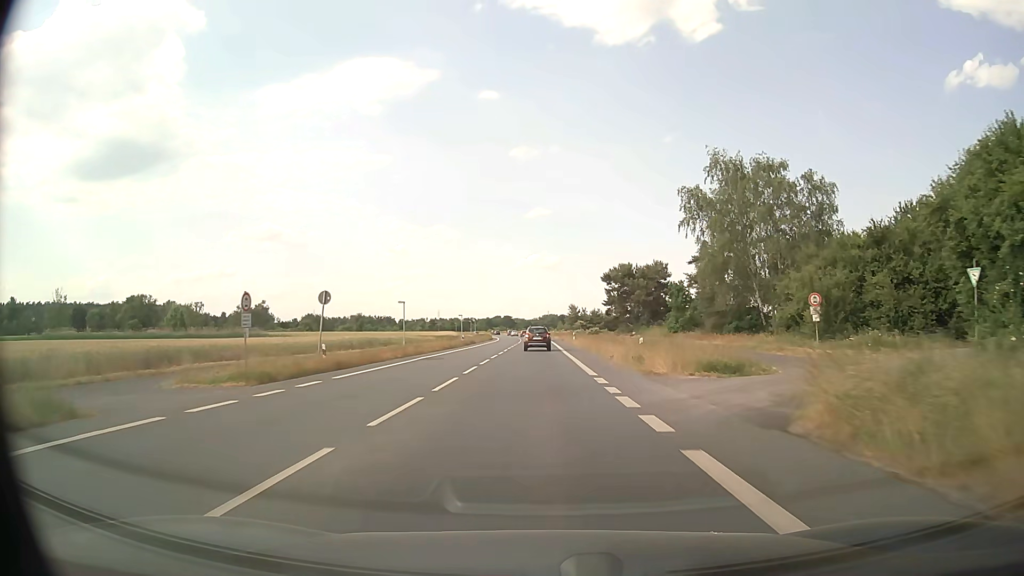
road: primary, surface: asphalt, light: Day
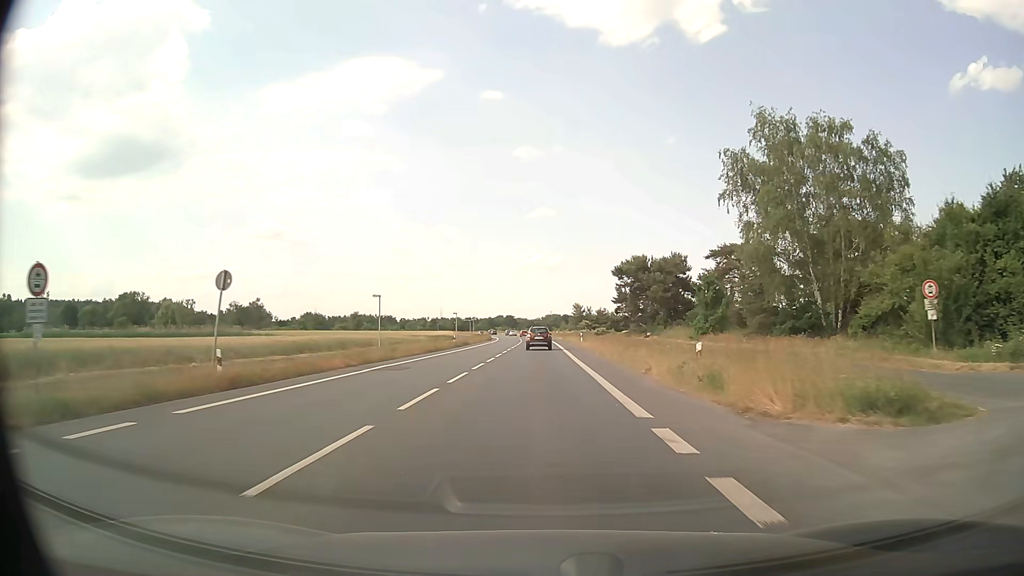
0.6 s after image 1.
(0.0, +9.9) m; 0°
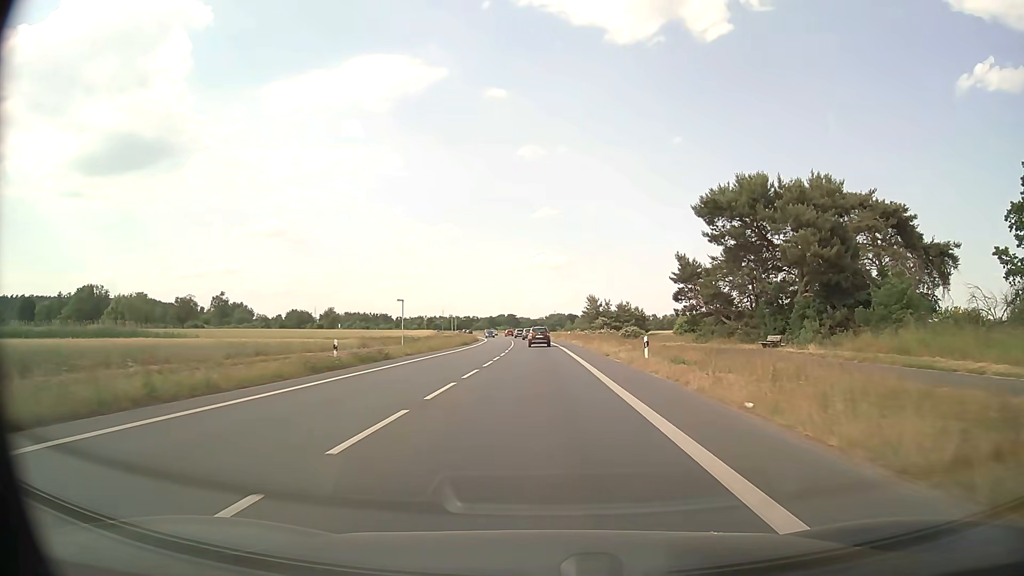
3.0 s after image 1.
(-0.2, +40.5) m; 0°
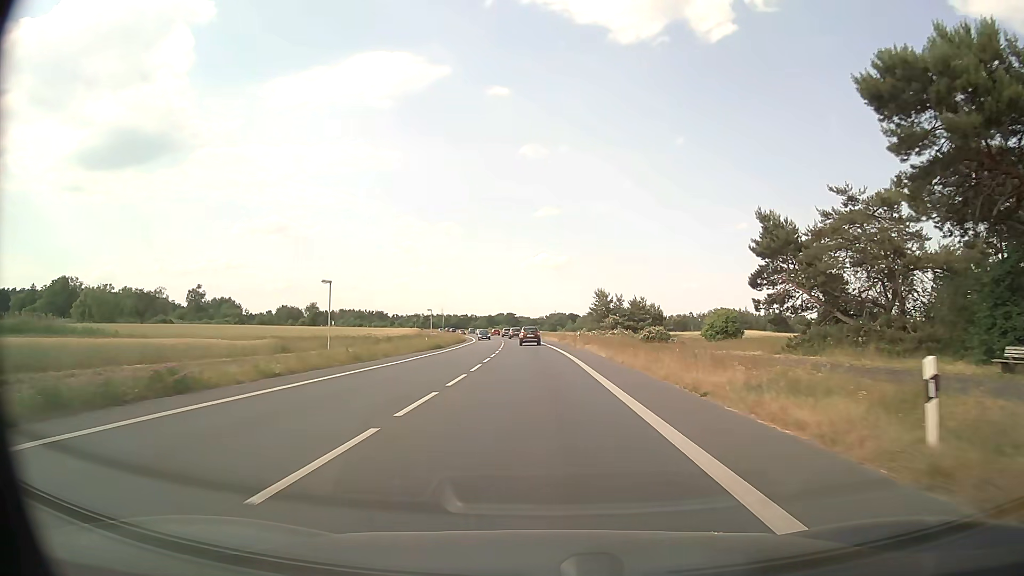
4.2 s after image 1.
(0.0, +20.7) m; 0°
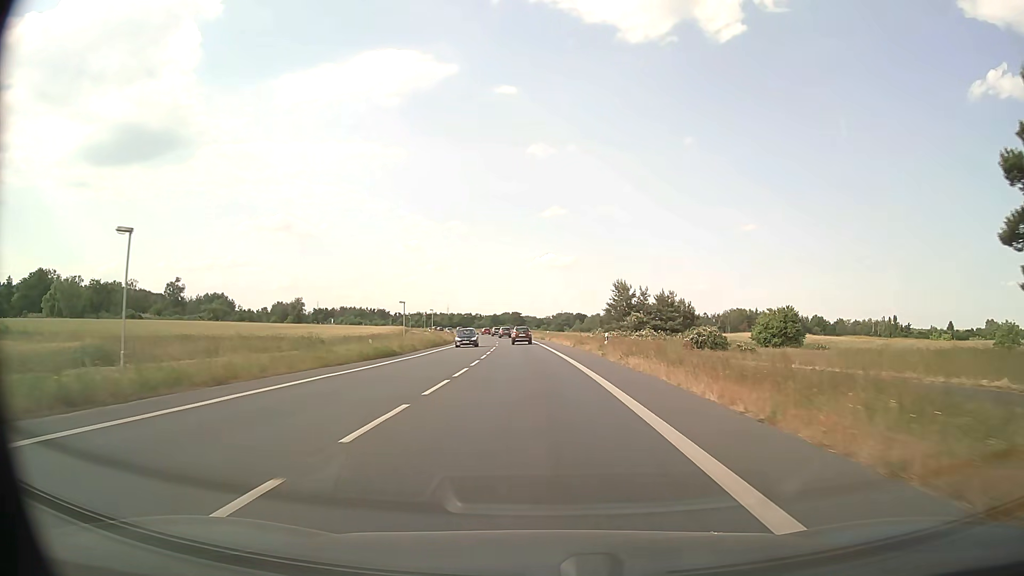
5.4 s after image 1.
(-0.1, +21.0) m; -1°
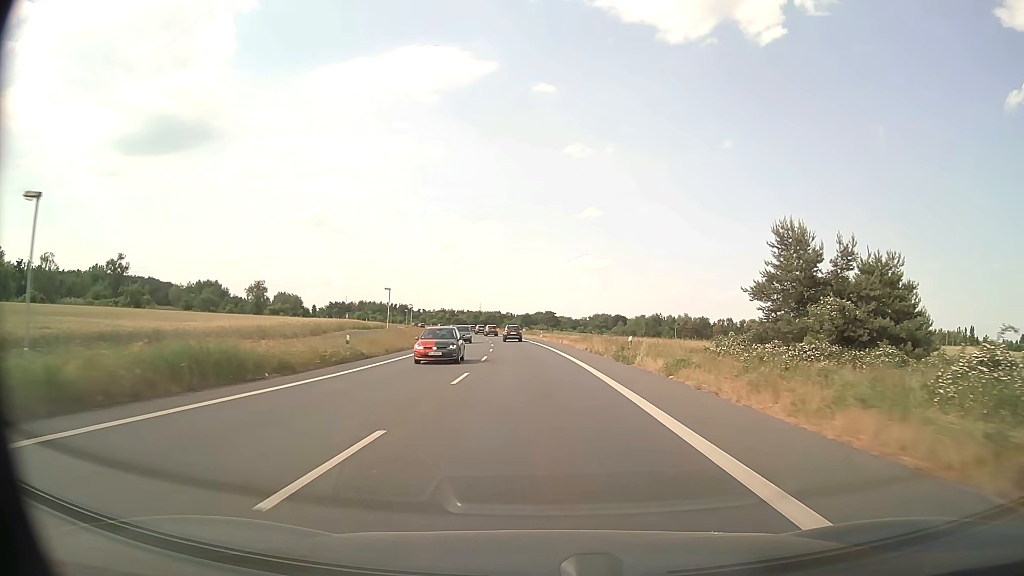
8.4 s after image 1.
(-1.7, +56.3) m; -3°
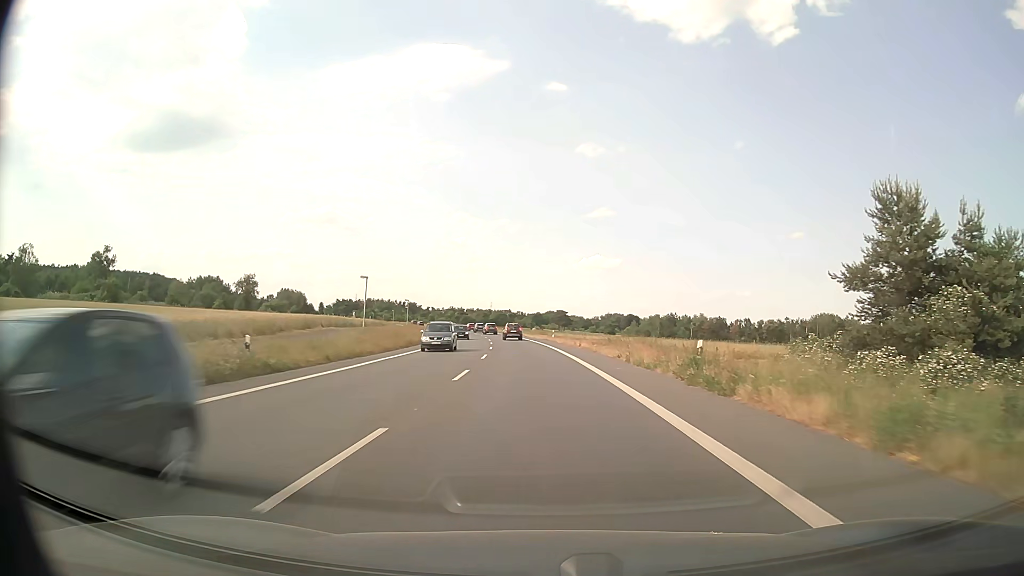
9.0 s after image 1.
(-0.1, +12.2) m; -1°
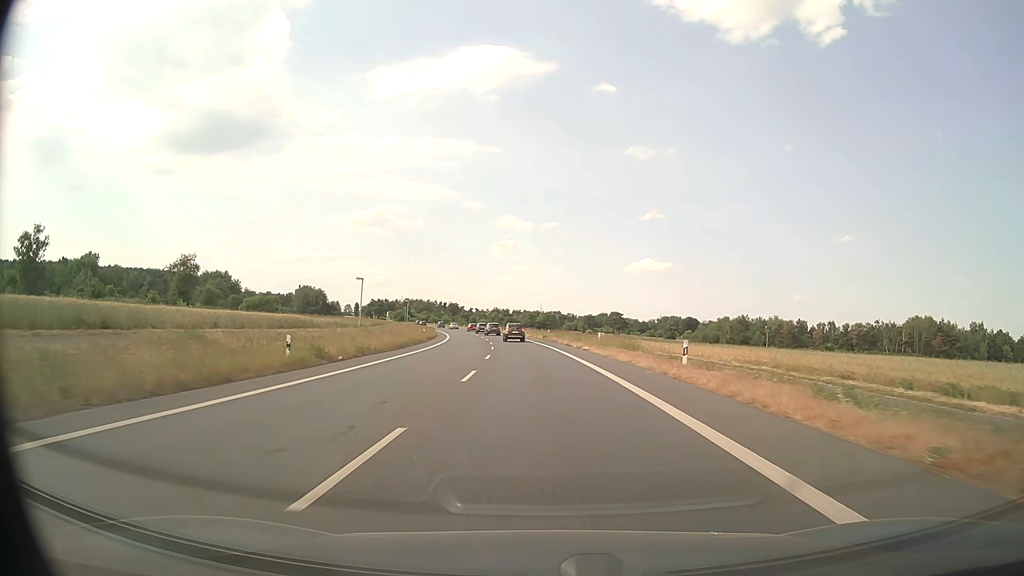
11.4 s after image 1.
(-1.7, +47.8) m; -4°
(0, +10) (0, +20) (-1, +30) (-1, +40) (-2, +50) (-3, +60) (-4, +70) (-5, +80) (-7, +90) (-8, +100) m
